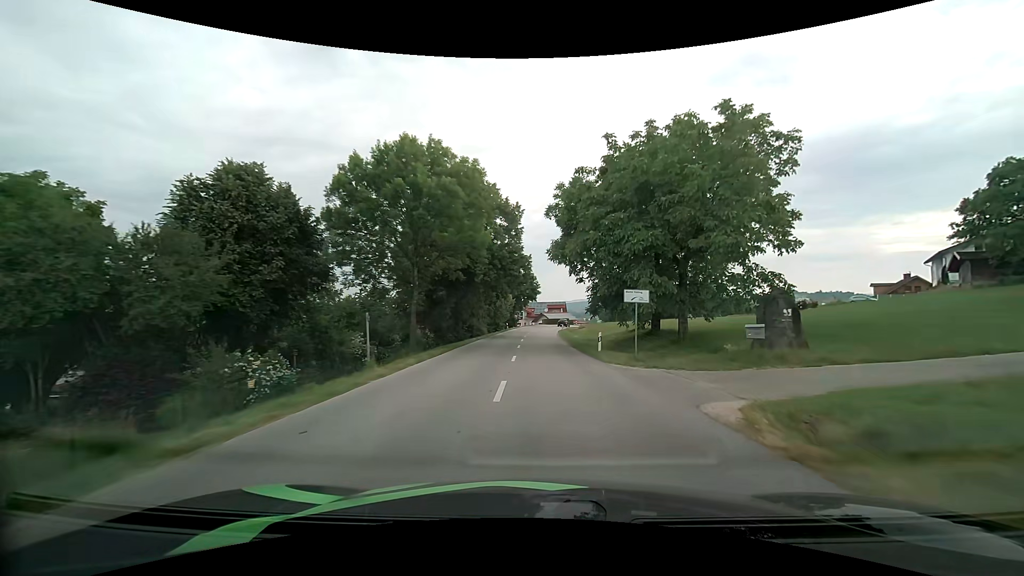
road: tertiary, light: Day
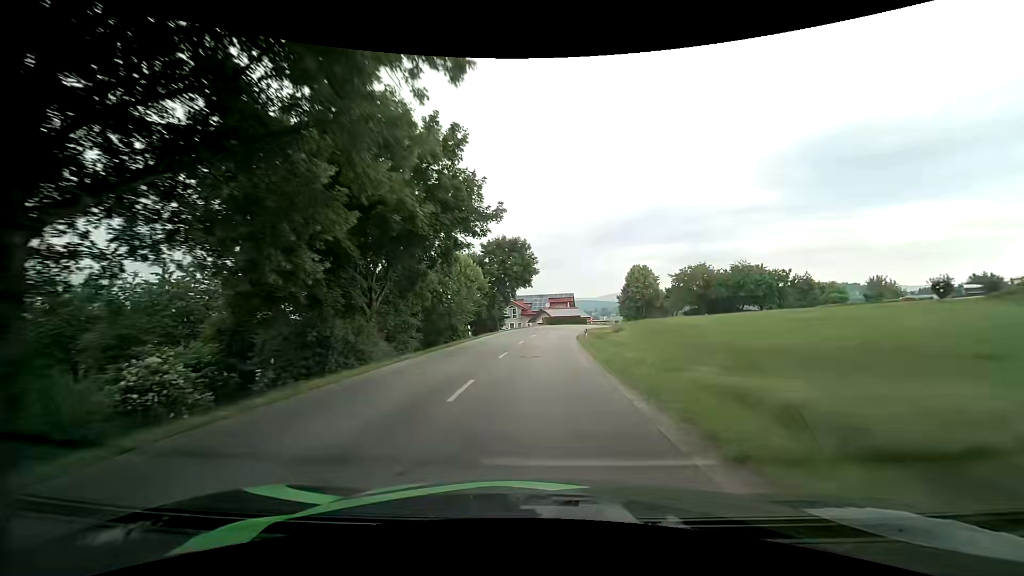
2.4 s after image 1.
(+0.3, +37.2) m; +1°
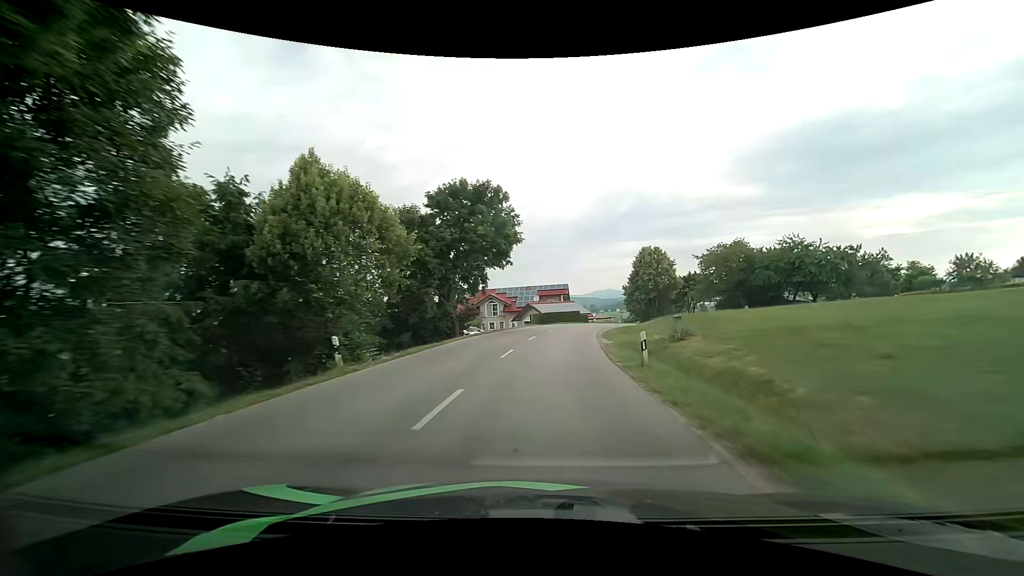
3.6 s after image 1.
(-0.2, +20.5) m; 0°
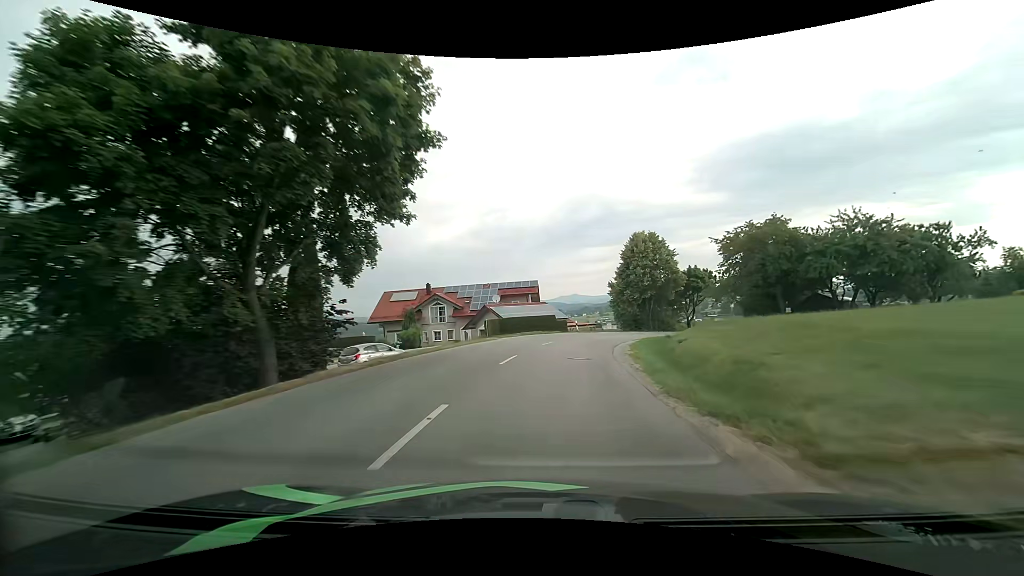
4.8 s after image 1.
(+0.5, +19.2) m; +4°
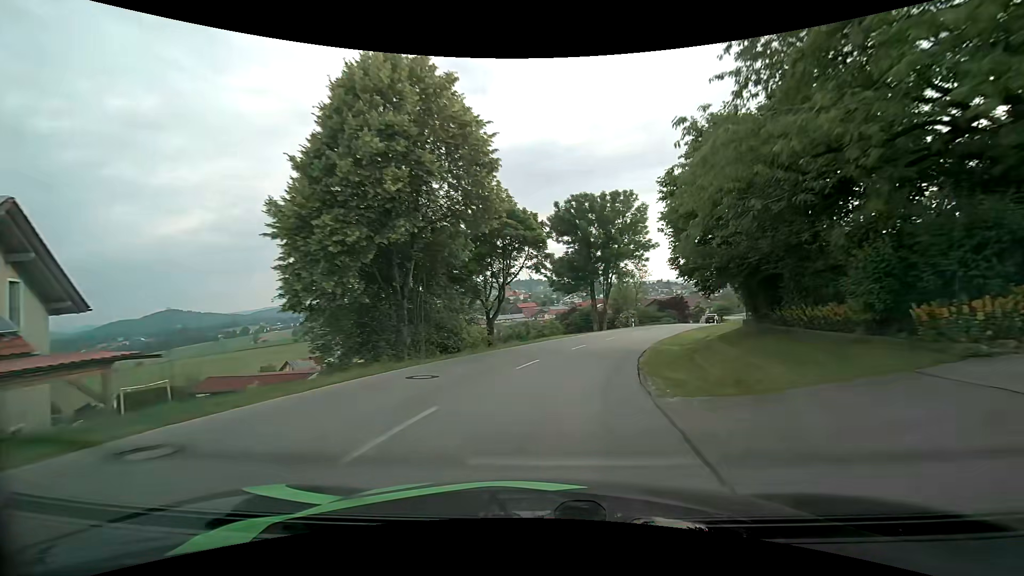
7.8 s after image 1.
(+8.5, +42.4) m; +26°
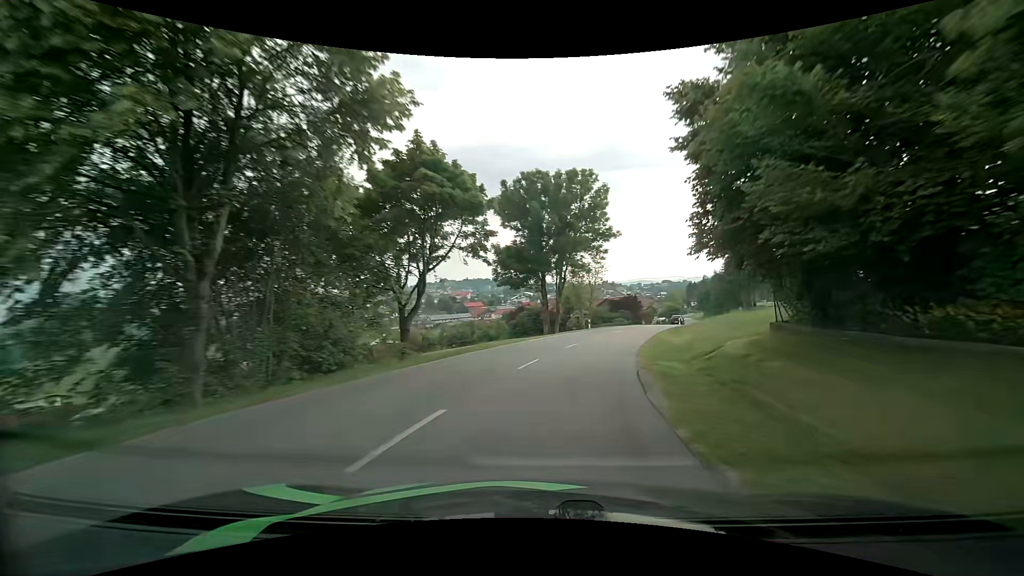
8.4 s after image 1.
(+0.5, +9.2) m; +6°
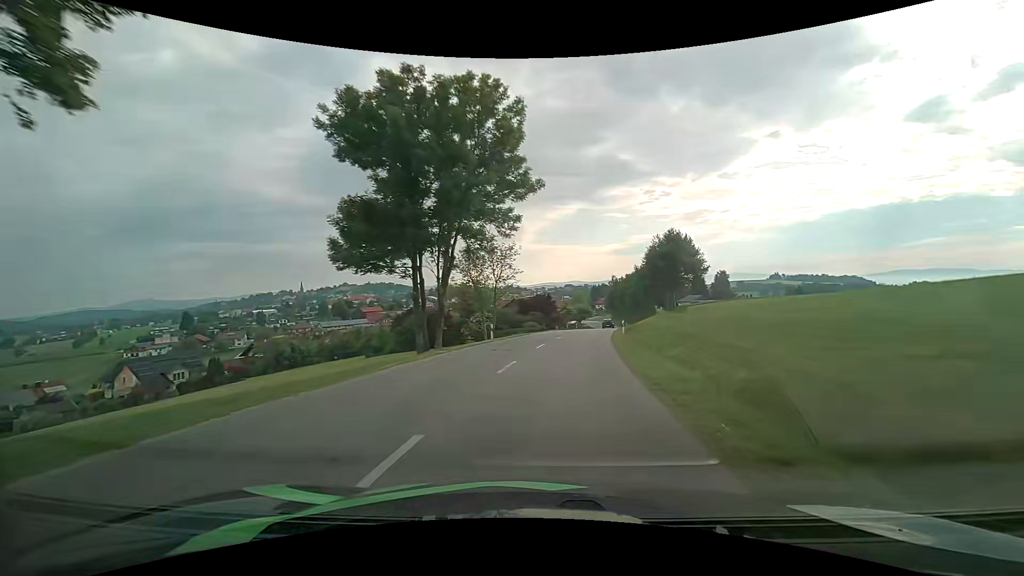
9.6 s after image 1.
(+1.9, +19.6) m; +11°
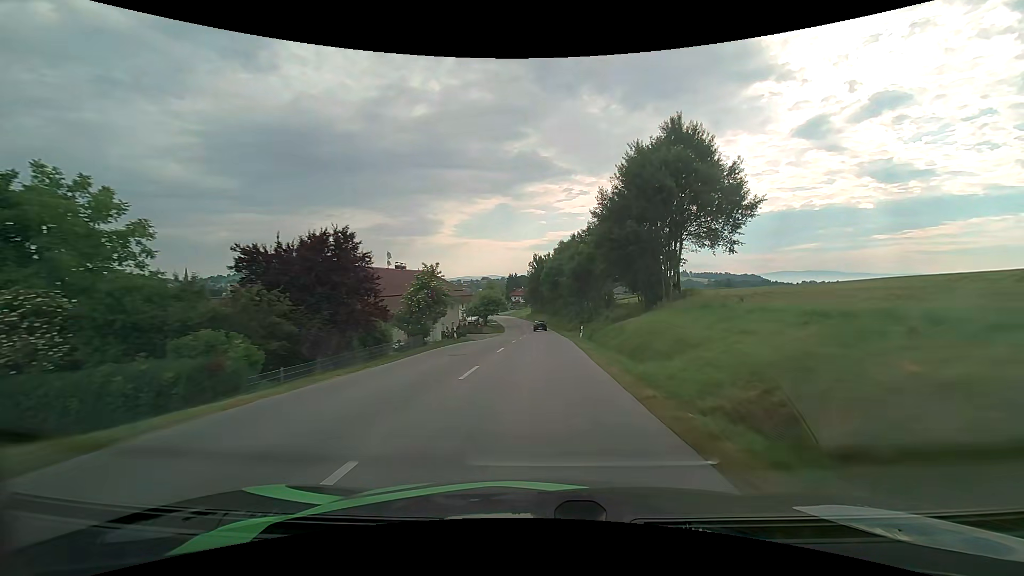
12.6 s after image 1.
(+6.7, +55.2) m; +10°
(0, +10) (0, +20) (0, +30) (0, +40) (0, +50) (0, +60) (0, +70) (0, +80) (-1, +90) (-2, +100) m
